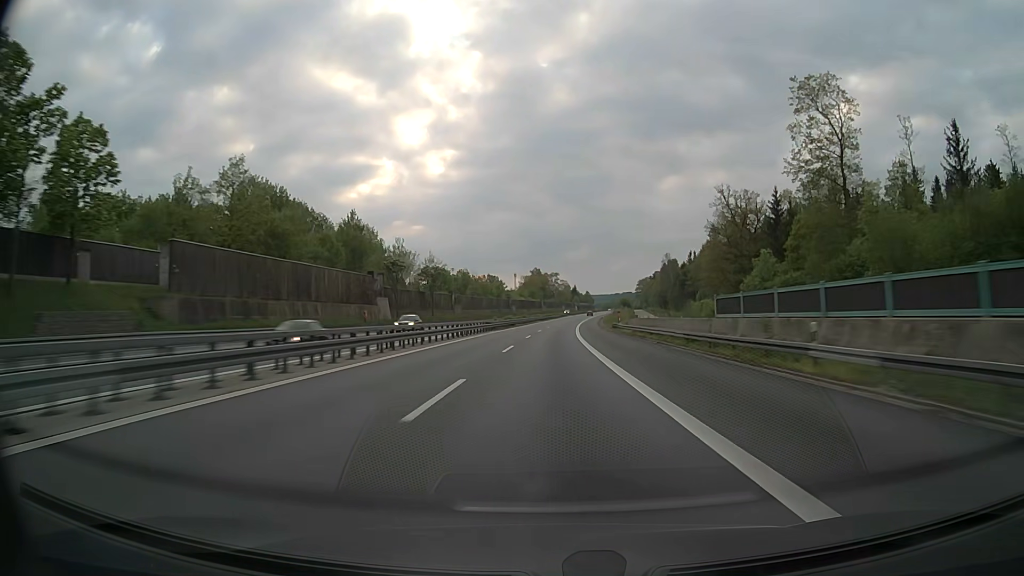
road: motorway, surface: asphalt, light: Day
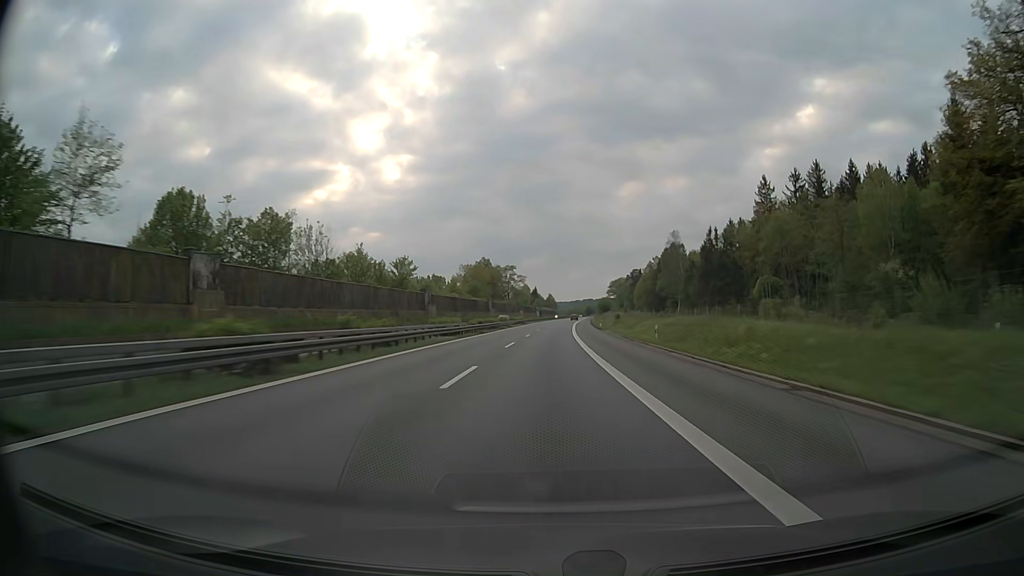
(+2.4, +85.7) m; +4°
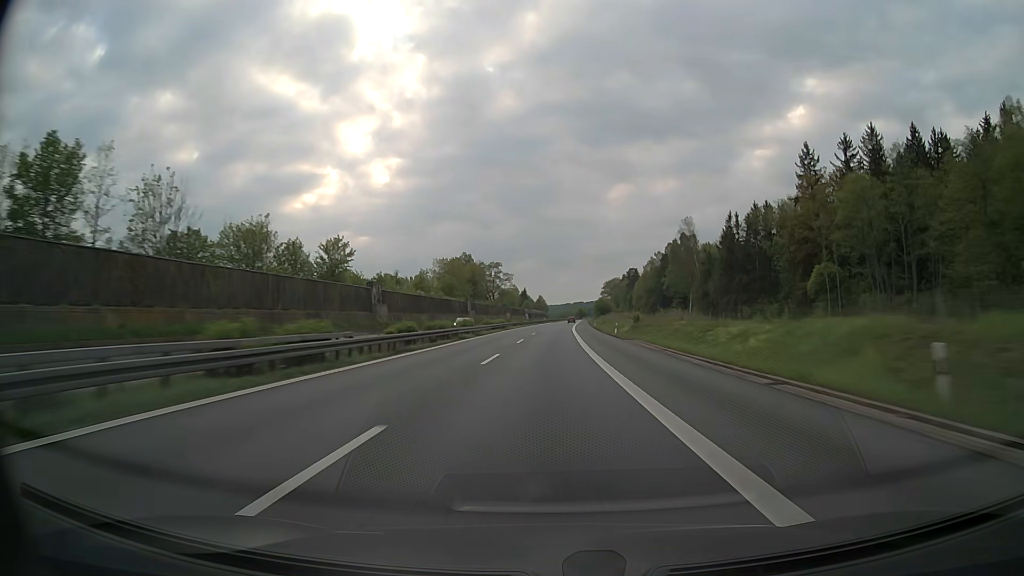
(+0.2, +28.5) m; +1°
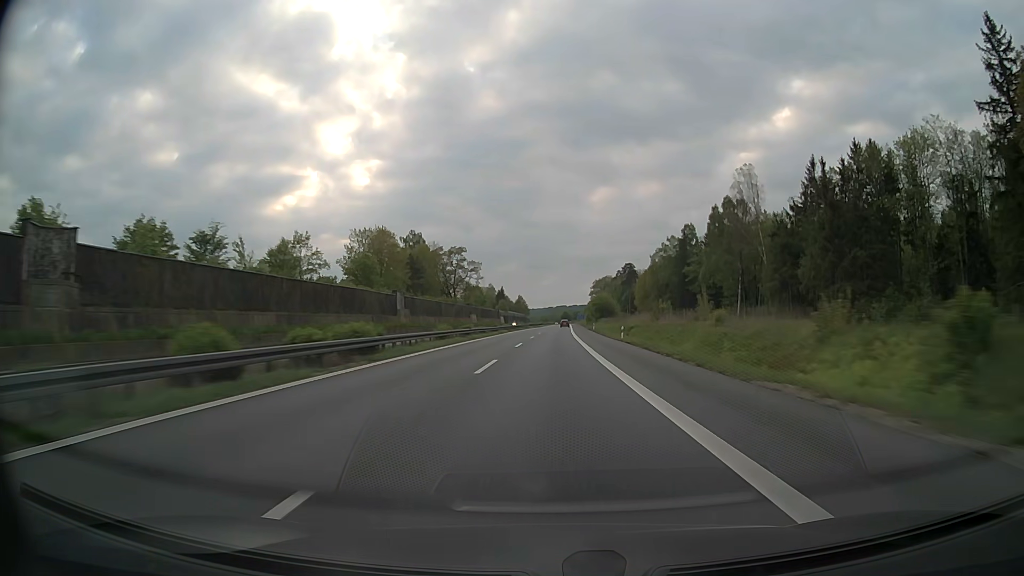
(+0.7, +57.1) m; +1°
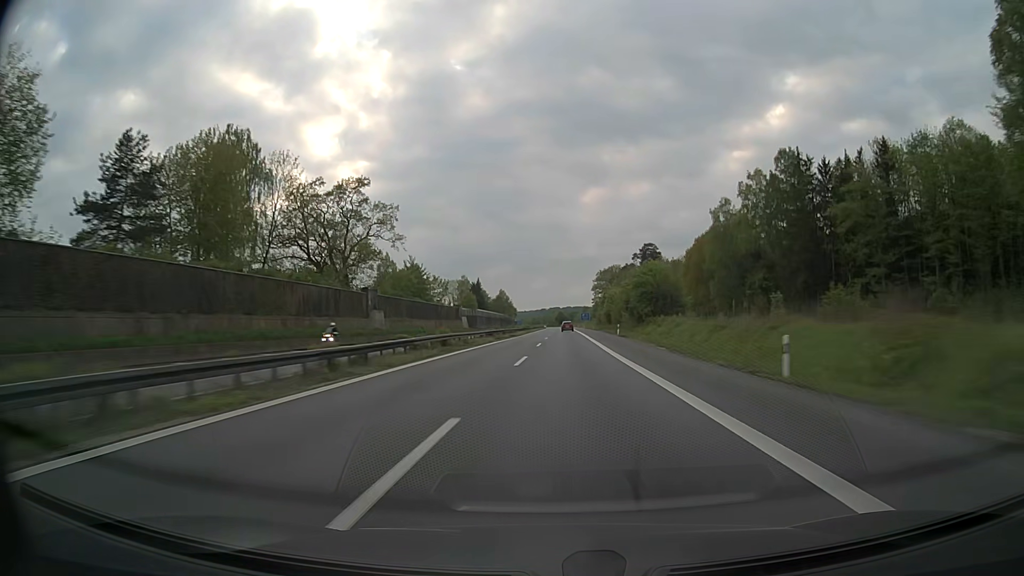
(+1.3, +85.6) m; +1°
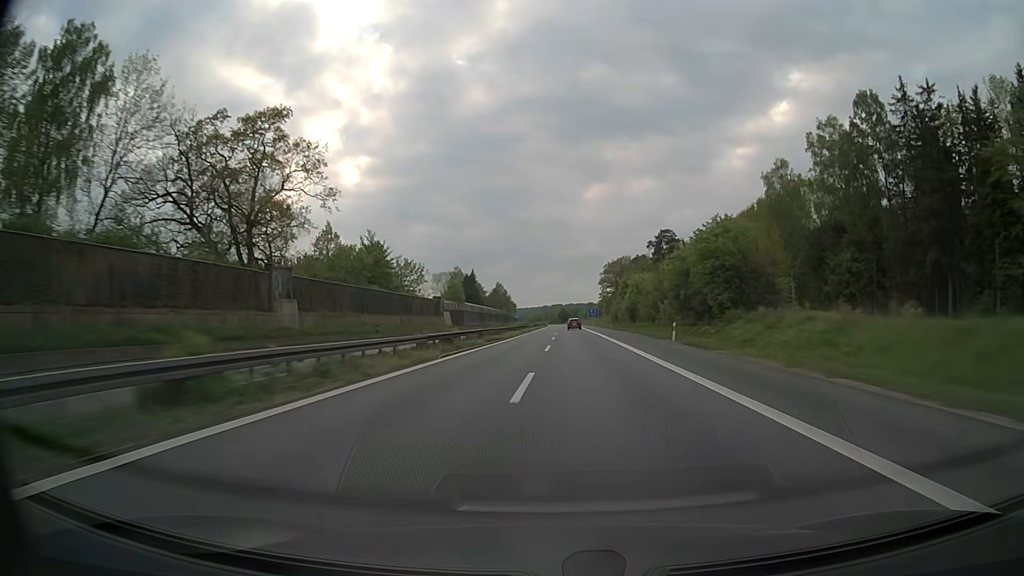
(-0.1, +28.5) m; 0°
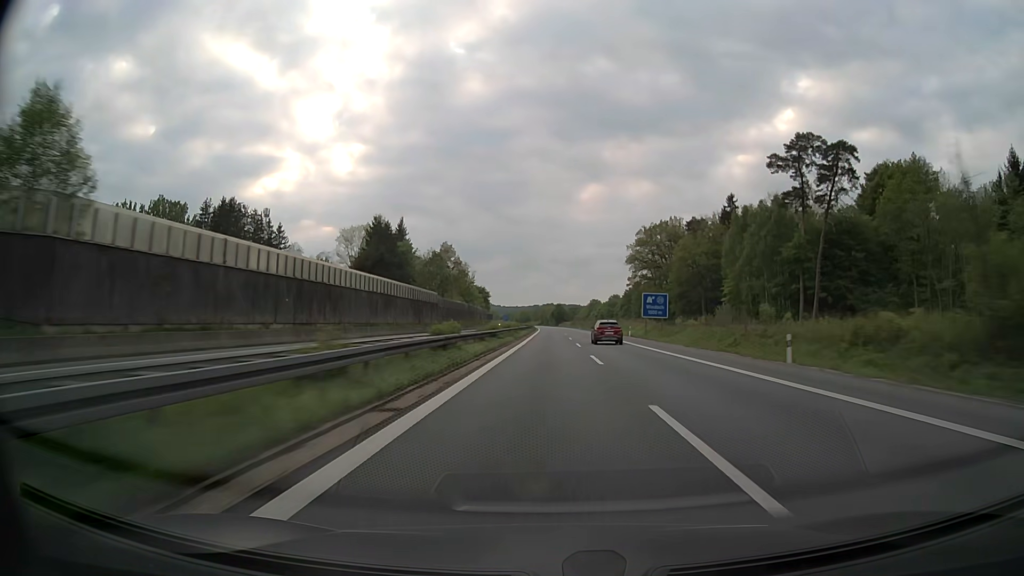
(+0.4, +114.1) m; +1°
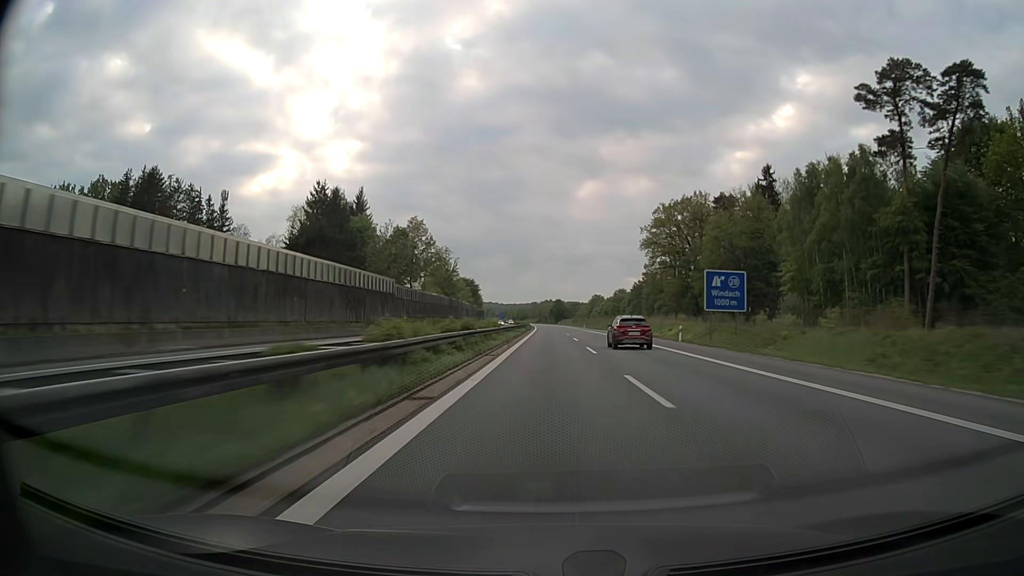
(+0.1, +28.5) m; 0°
(0, +10) (0, +20) (0, +30) (0, +40) (0, +50) (0, +60) (0, +70) (0, +80) (0, +90) (0, +100) m
